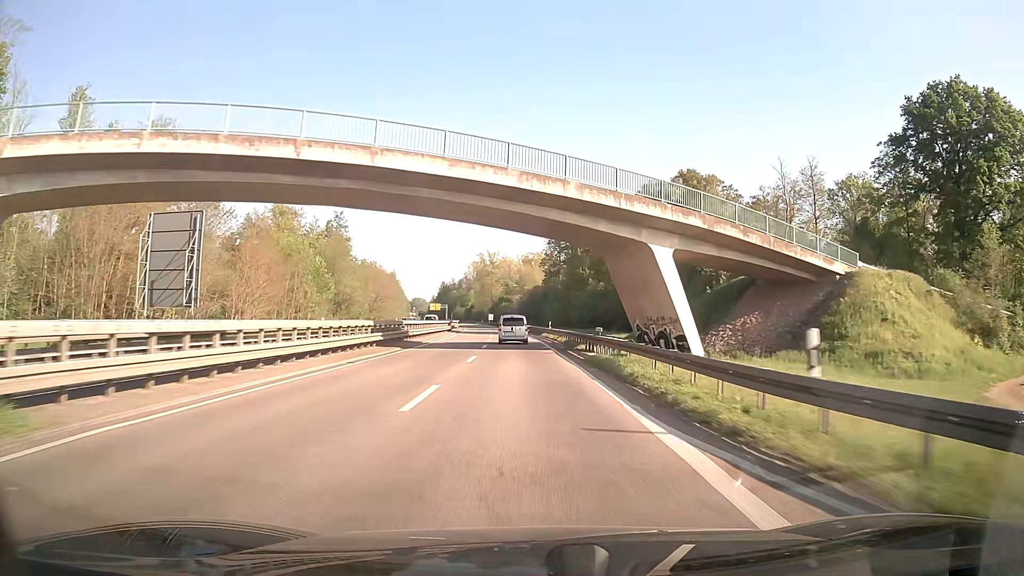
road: trunk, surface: asphalt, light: Day
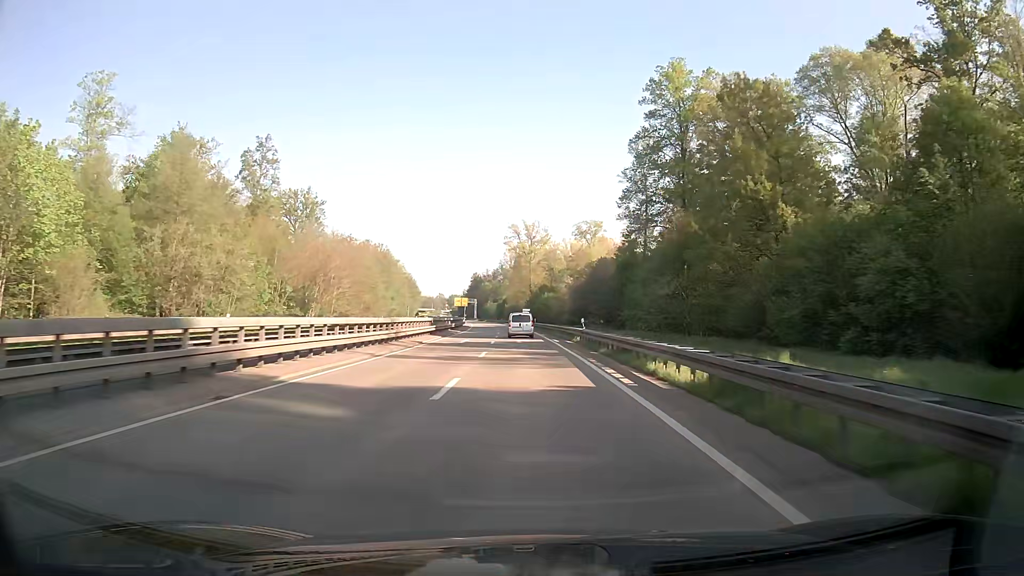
(-2.6, +70.0) m; -4°
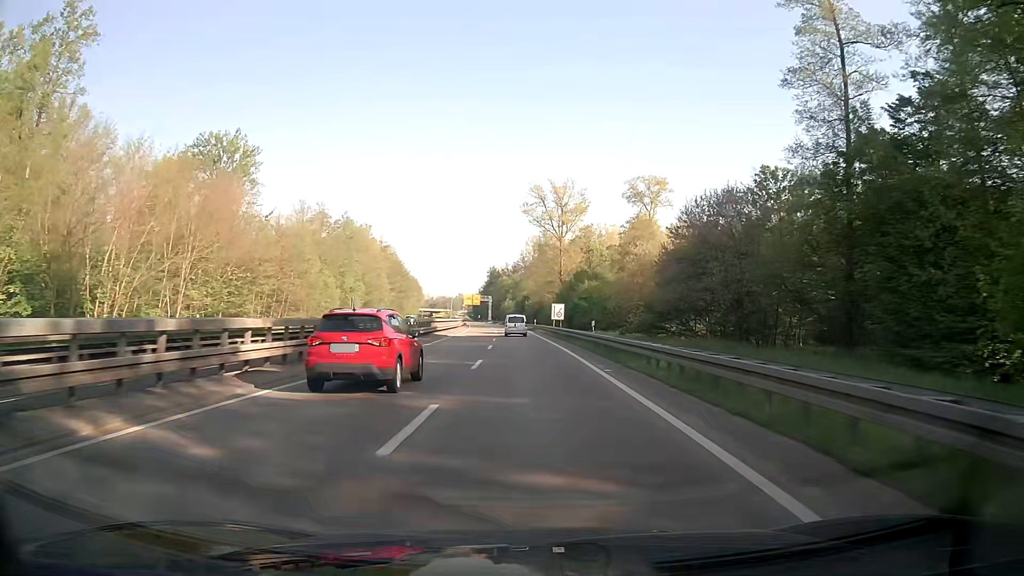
(-1.0, +52.0) m; -2°
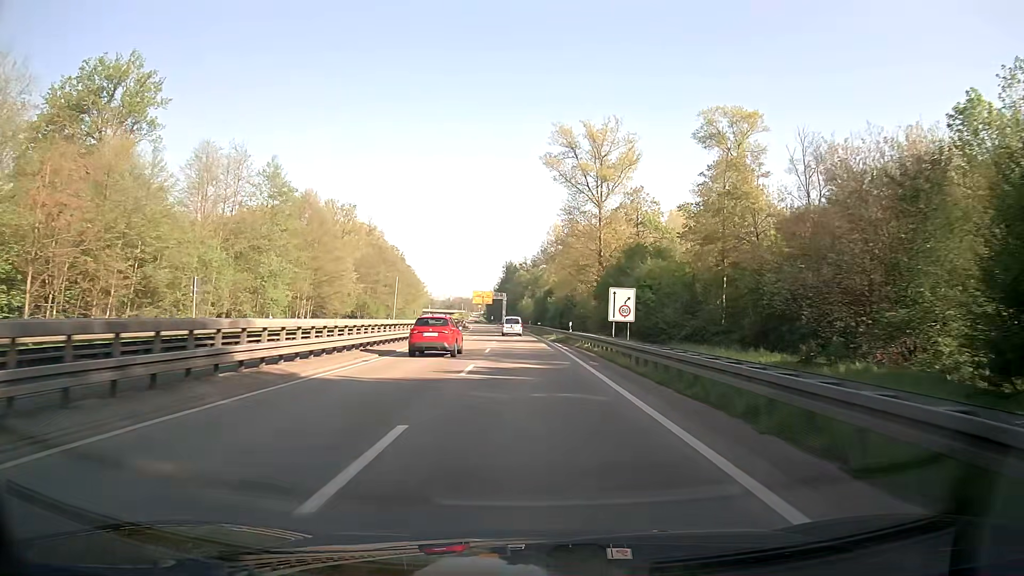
(-0.5, +37.8) m; -2°
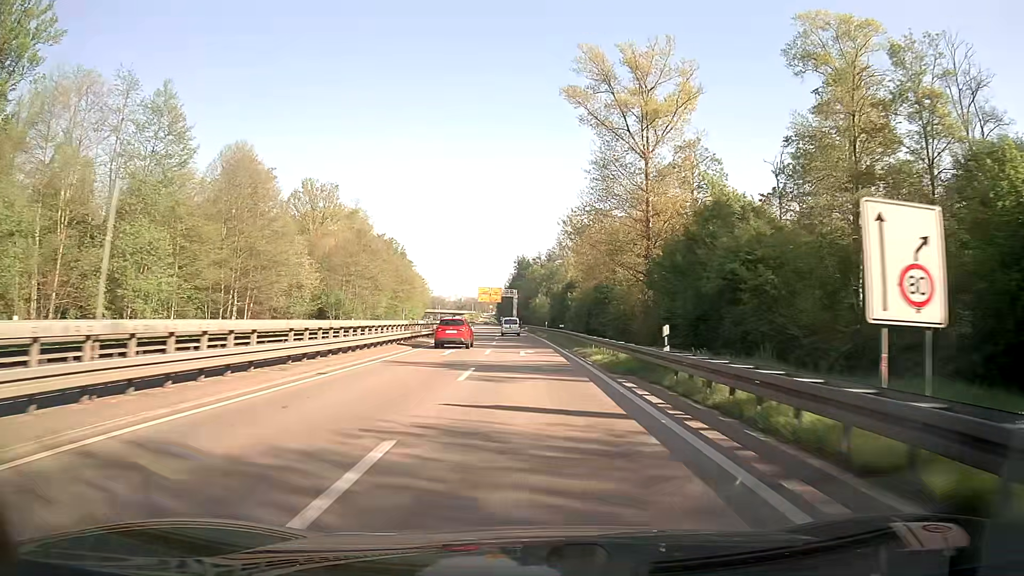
(-0.2, +25.0) m; -1°
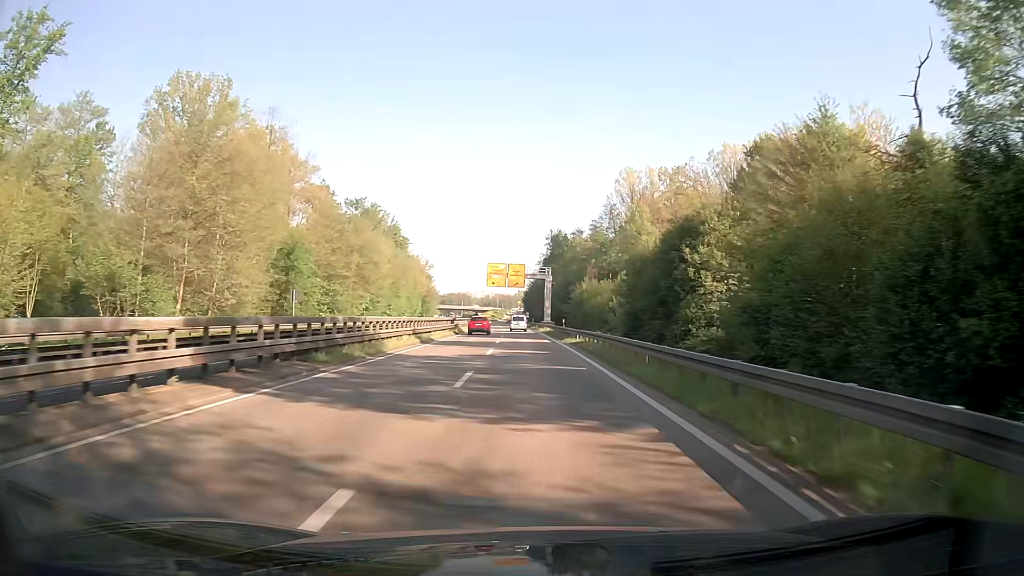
(-1.5, +61.9) m; -3°
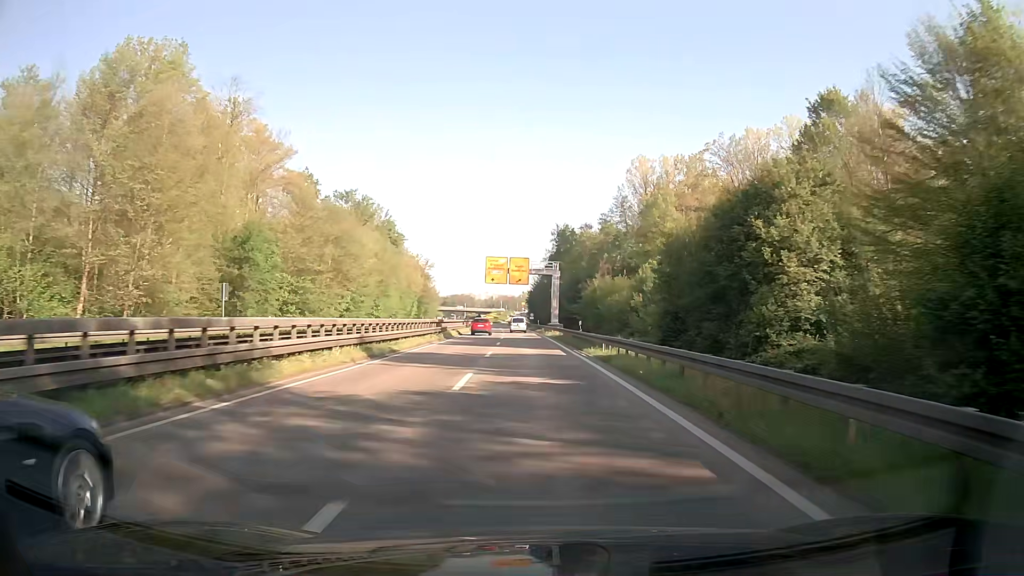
(0.0, +12.2) m; 0°
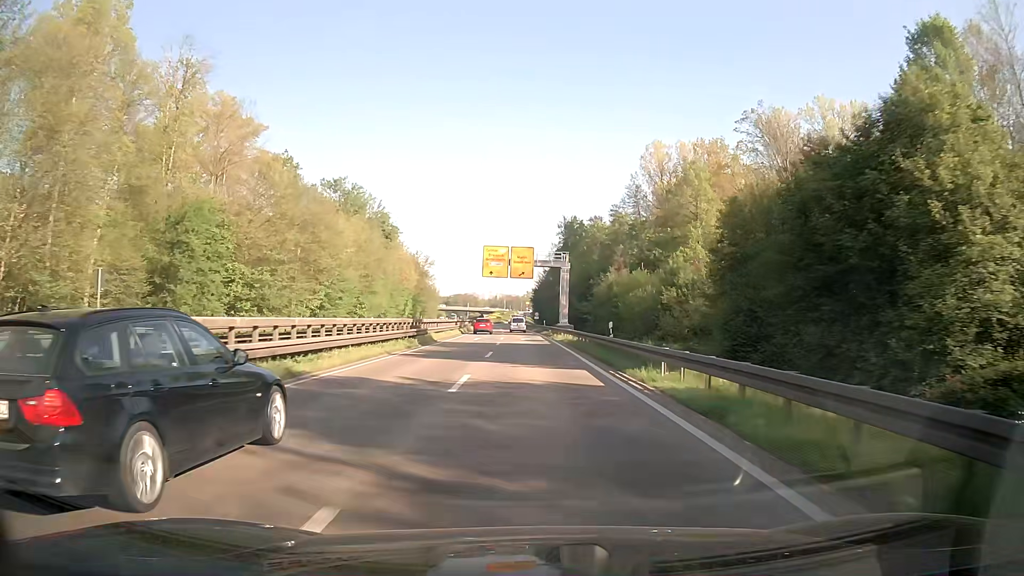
(0.0, +12.1) m; 0°
(0, +10) (0, +20) (0, +30) (0, +40) (-1, +50) (-1, +60) (-1, +70) (-1, +80) (-2, +90) (-2, +100) m
